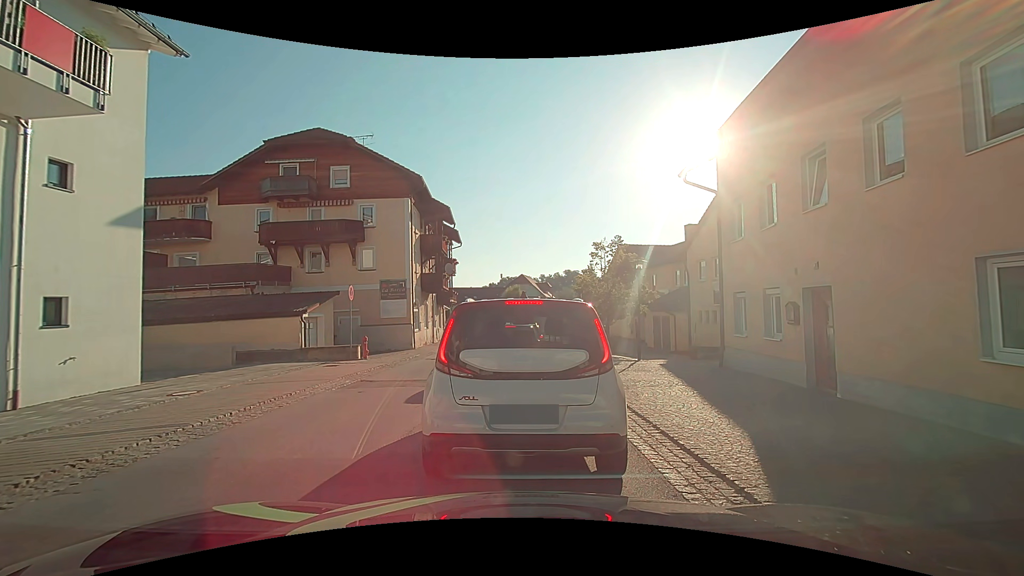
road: secondary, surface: asphalt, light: Day
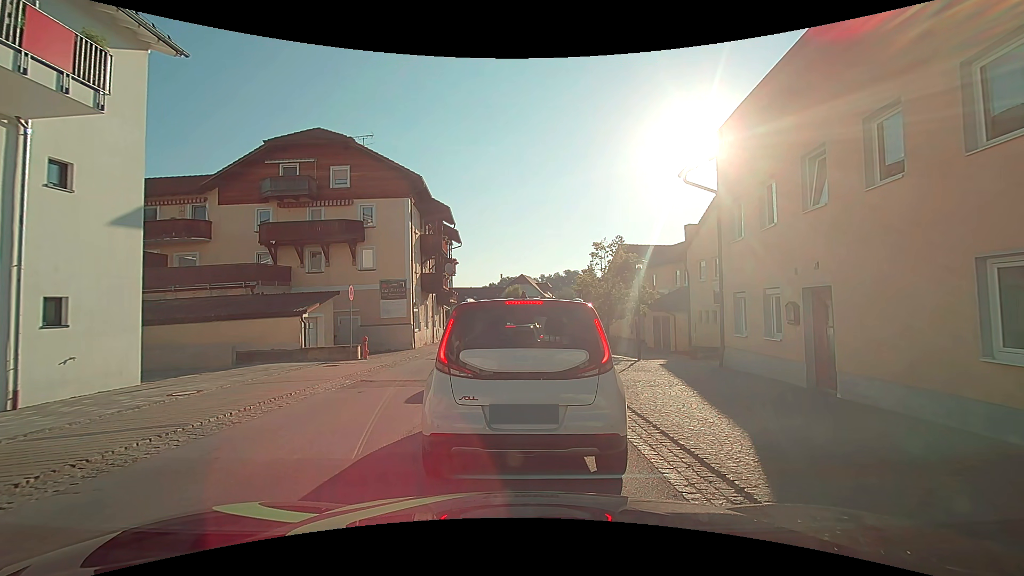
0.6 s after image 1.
(0.0, 0.0) m; 0°
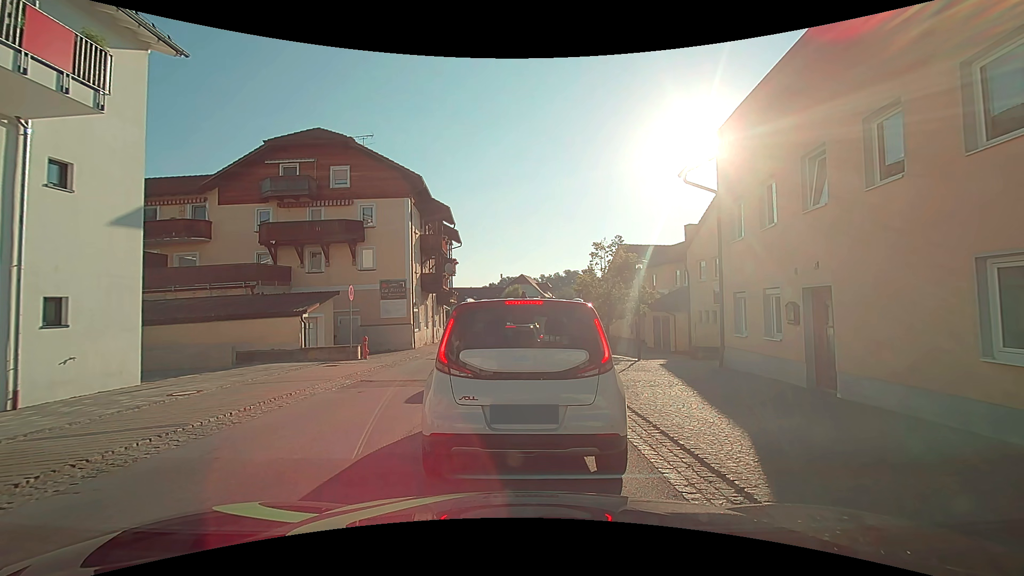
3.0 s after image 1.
(0.0, 0.0) m; 0°
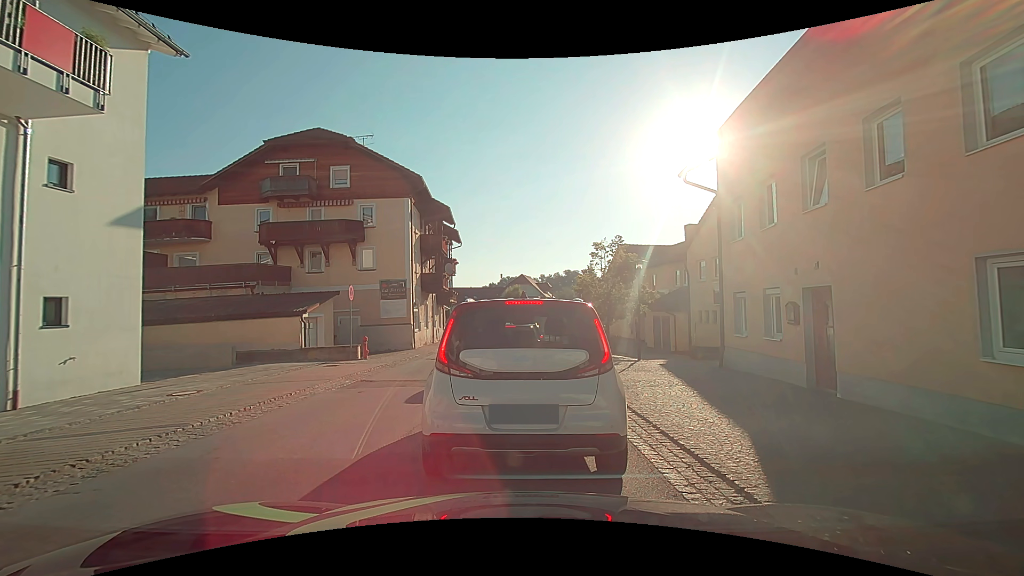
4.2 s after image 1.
(0.0, 0.0) m; 0°
